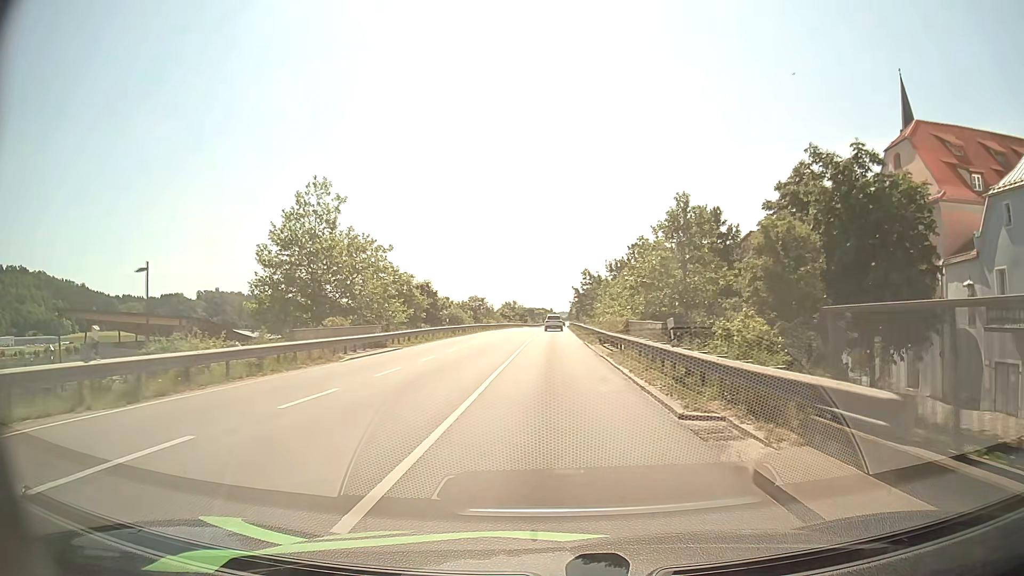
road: primary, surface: asphalt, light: Day
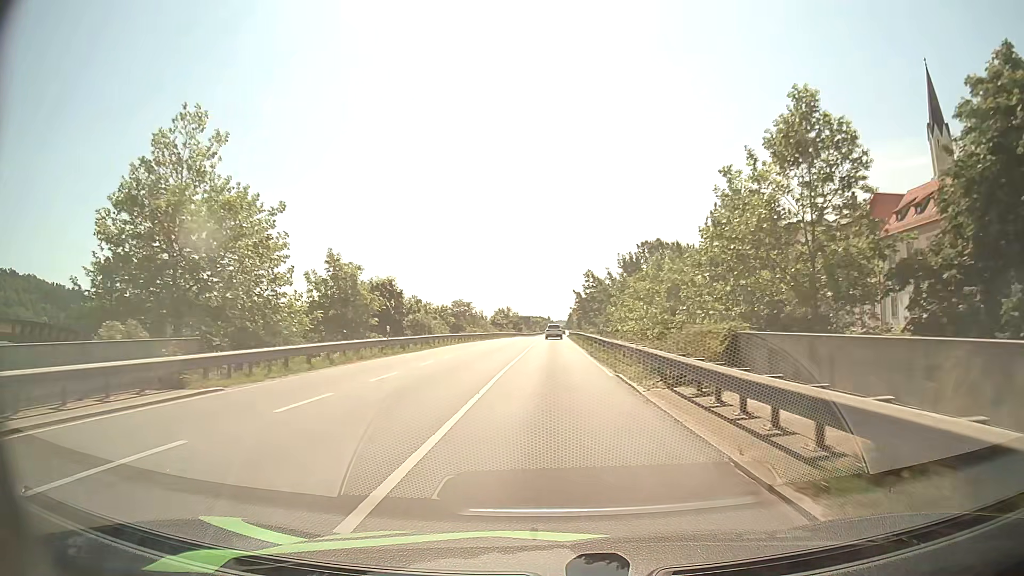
(0.0, +17.9) m; 0°
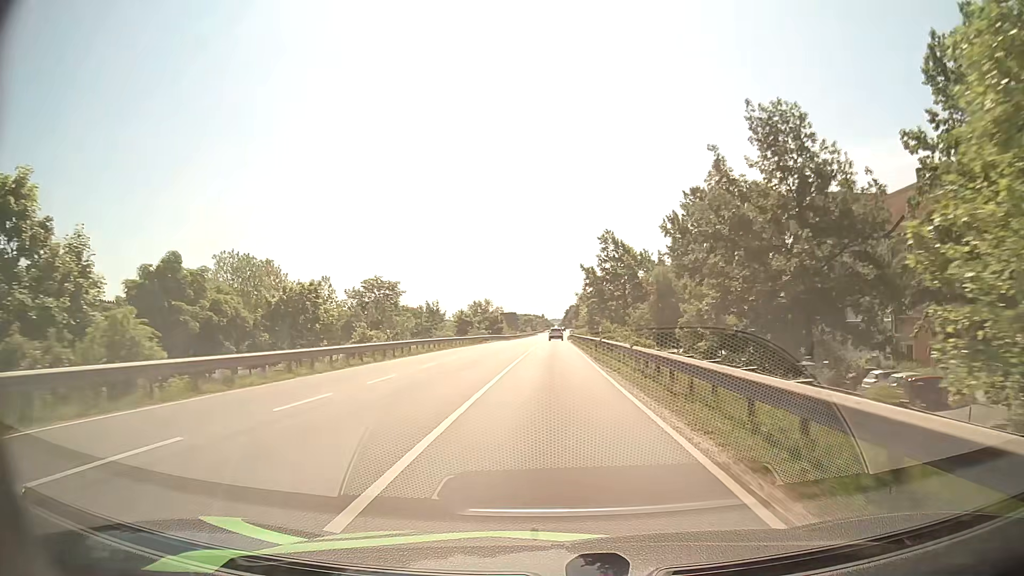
(+0.3, +47.8) m; 0°
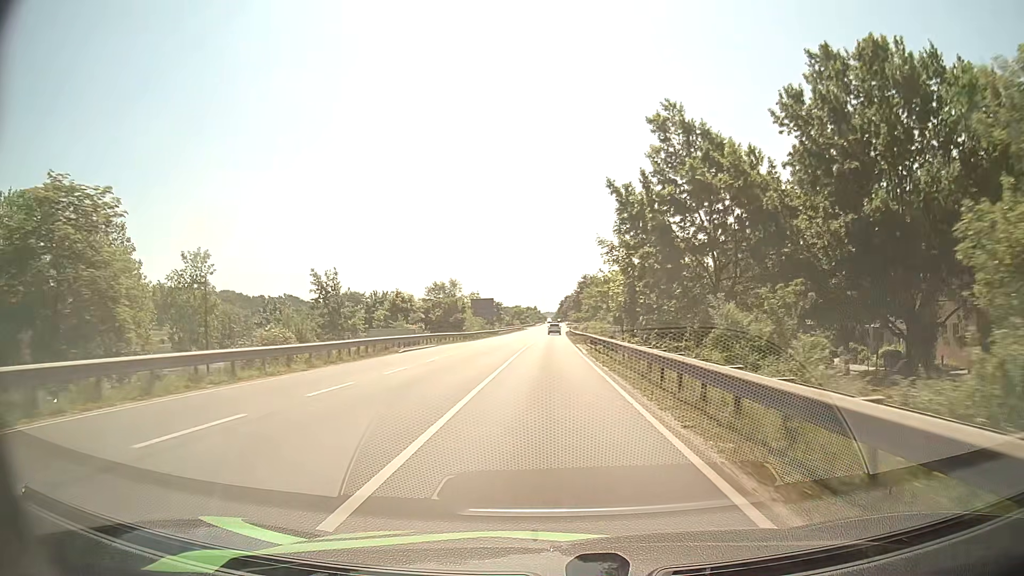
(+0.3, +39.9) m; +1°
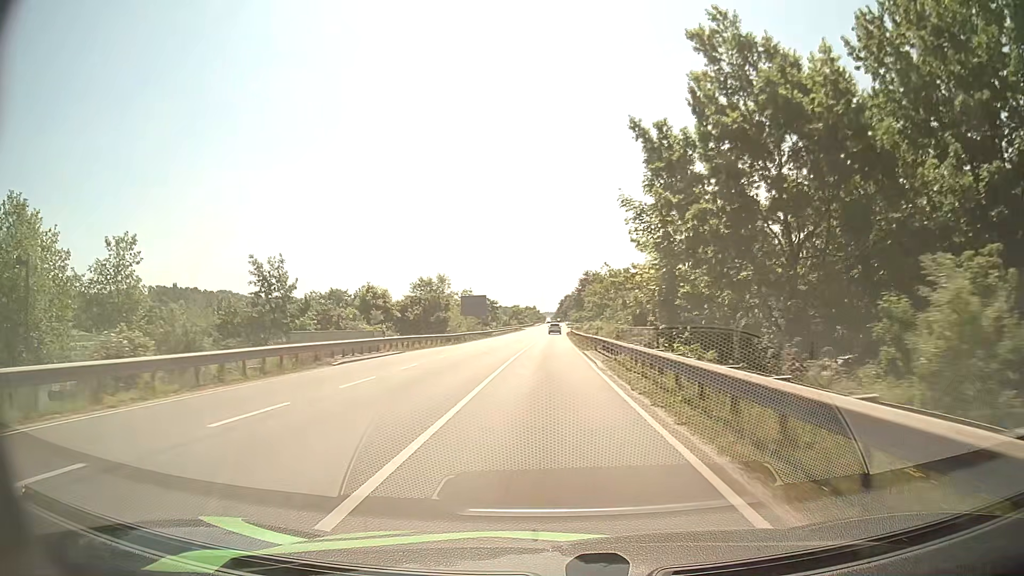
(0.0, +10.0) m; 0°
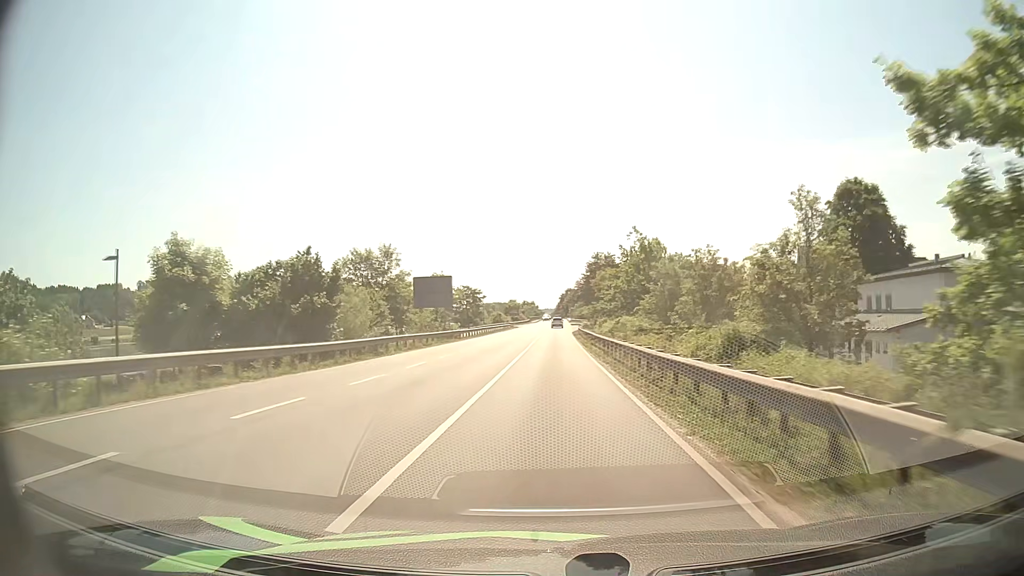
(0.0, +29.3) m; 0°
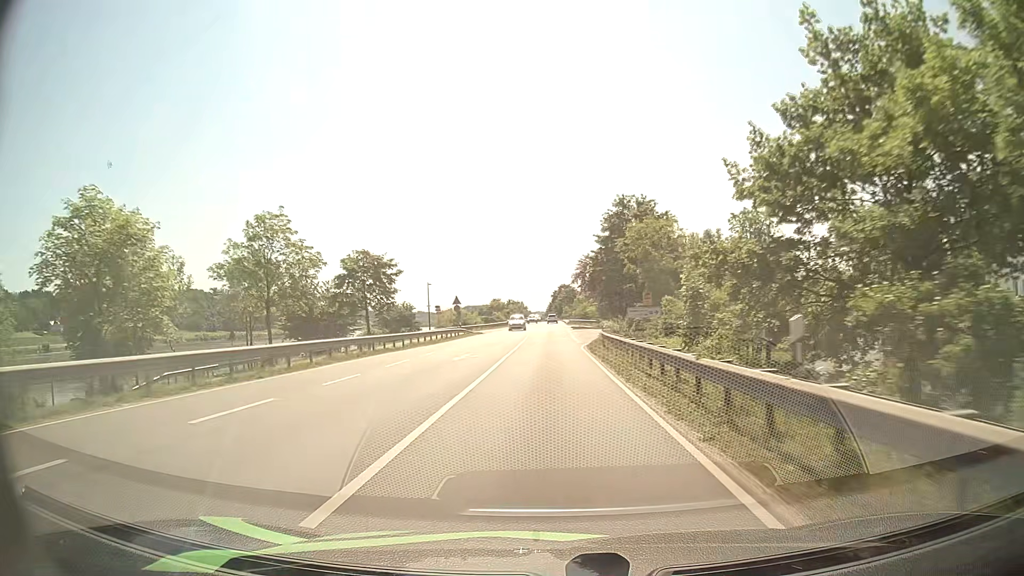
(+0.3, +48.4) m; 0°
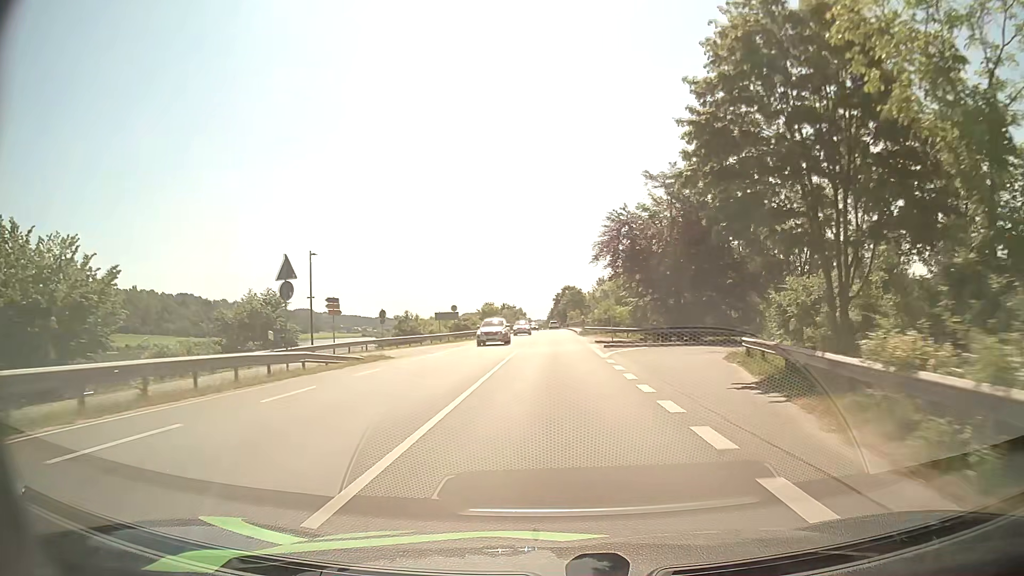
(-0.1, +39.1) m; 0°
(0, +10) (0, +20) (0, +30) (0, +40) (0, +50) (0, +60) (0, +70) (0, +80) (+1, +90) (+1, +100) m
